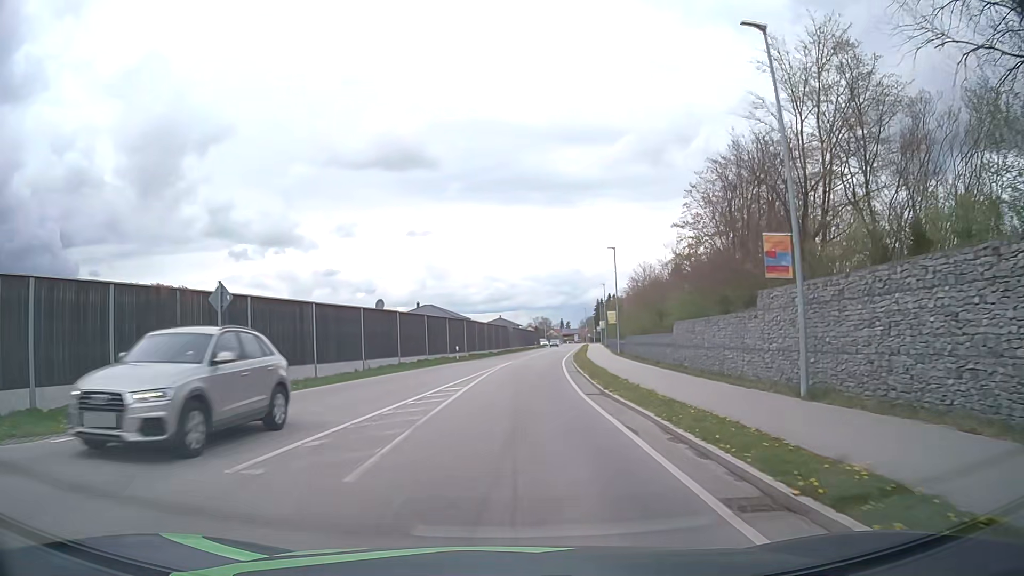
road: secondary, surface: asphalt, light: Day
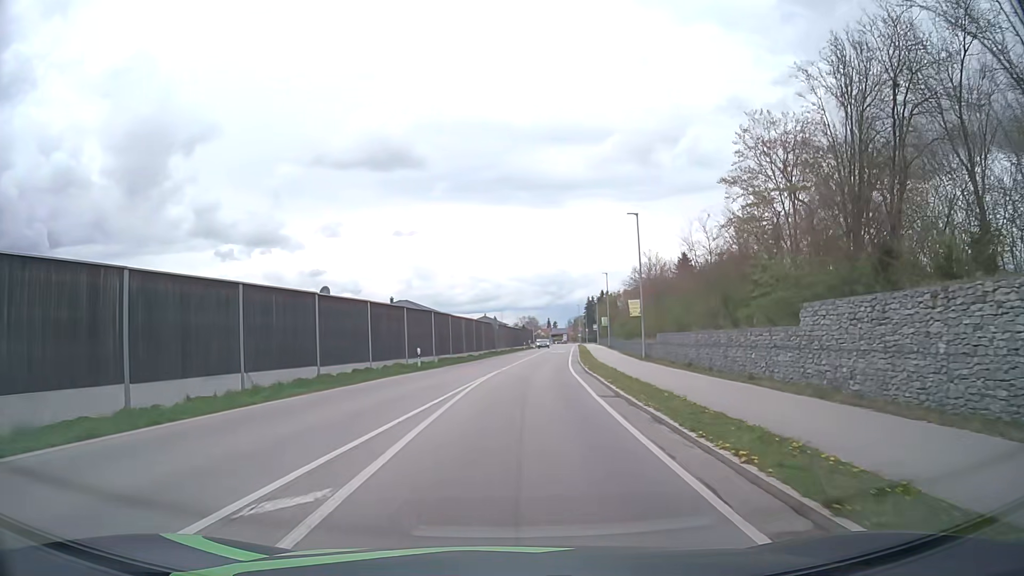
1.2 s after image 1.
(0.0, +13.9) m; +1°
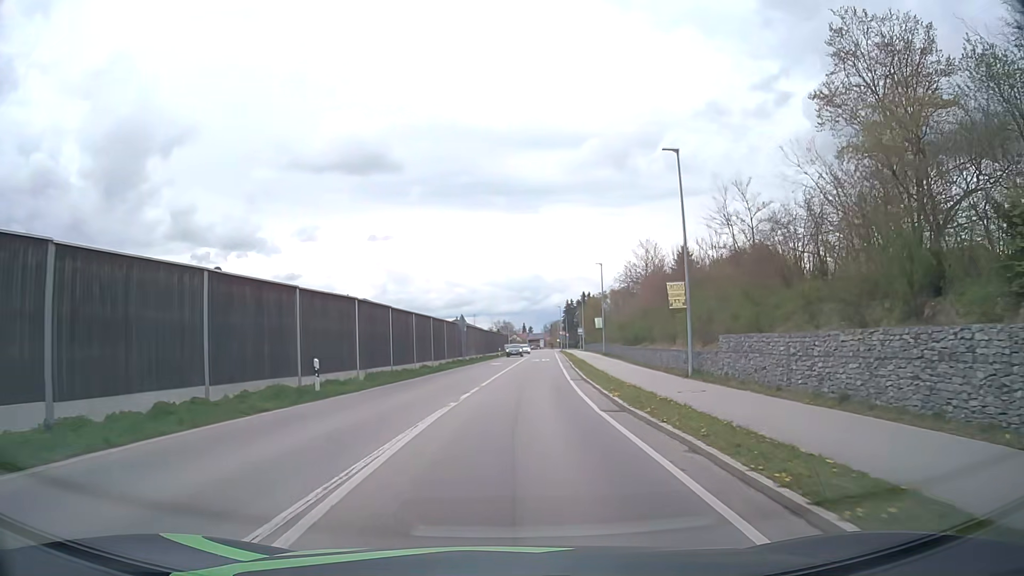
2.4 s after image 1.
(+0.2, +13.9) m; +2°
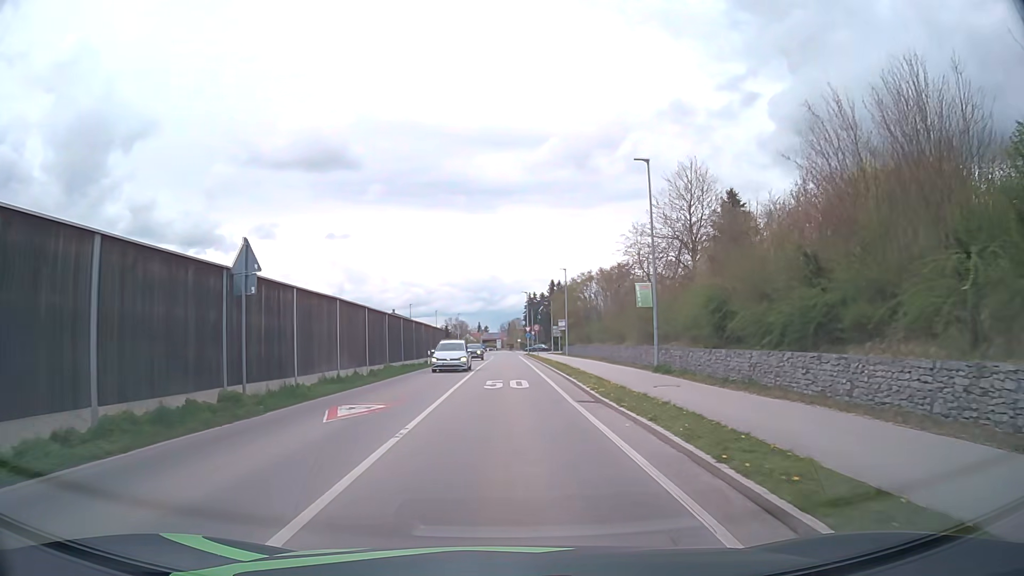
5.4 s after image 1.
(+1.4, +35.0) m; +4°
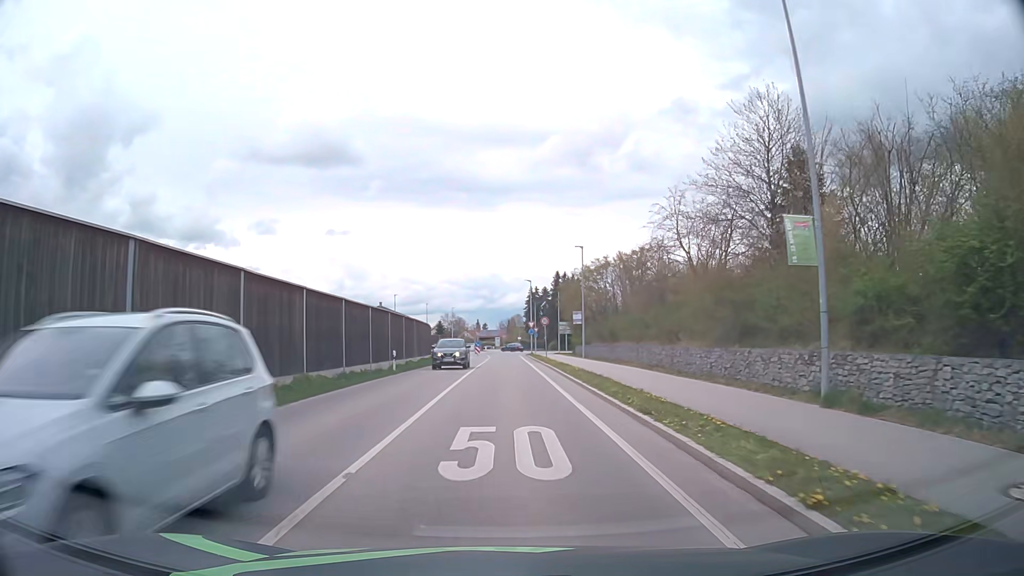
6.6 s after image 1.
(0.0, +14.0) m; 0°
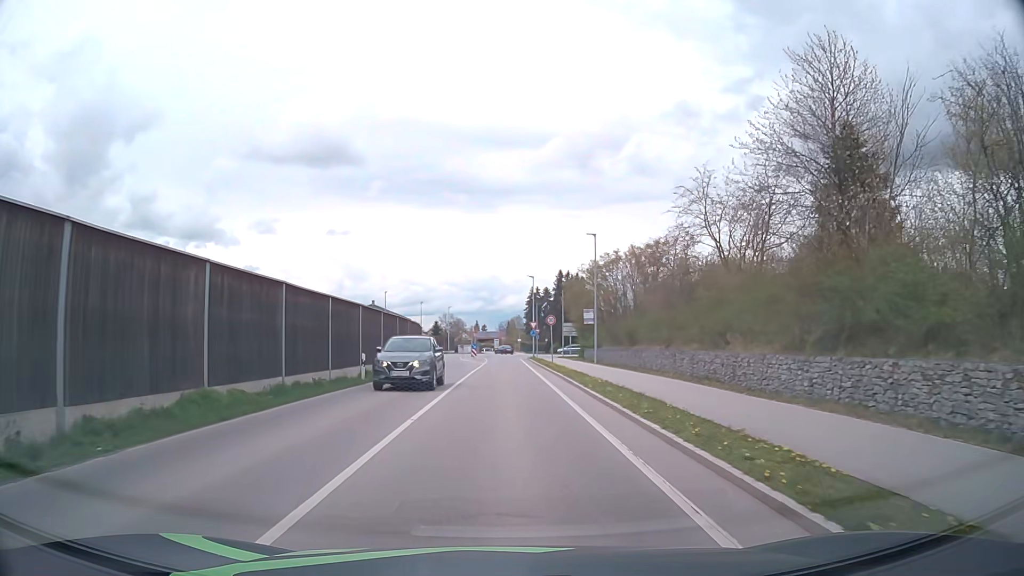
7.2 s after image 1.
(0.0, +6.9) m; 0°
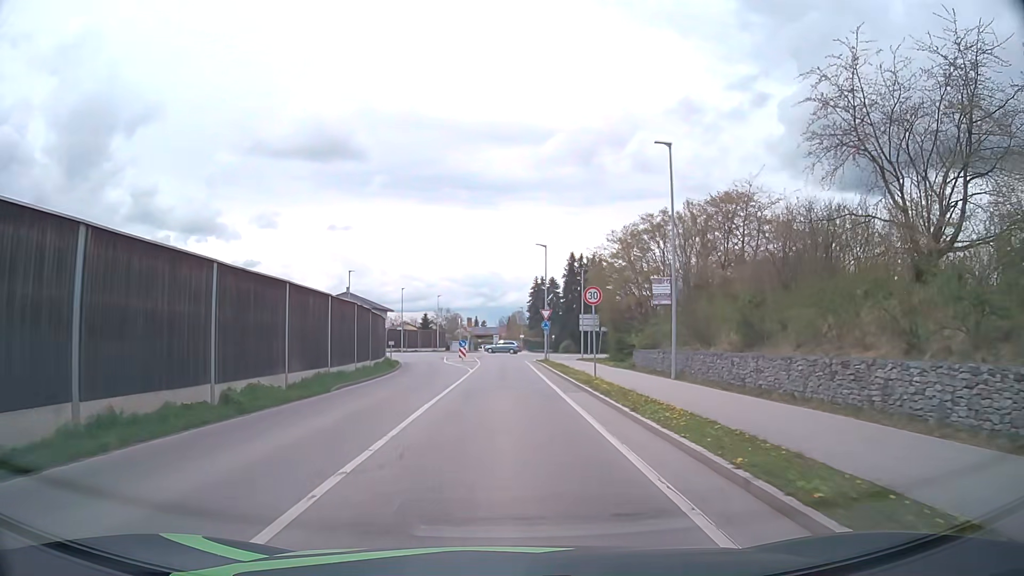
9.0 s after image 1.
(0.0, +19.5) m; 0°
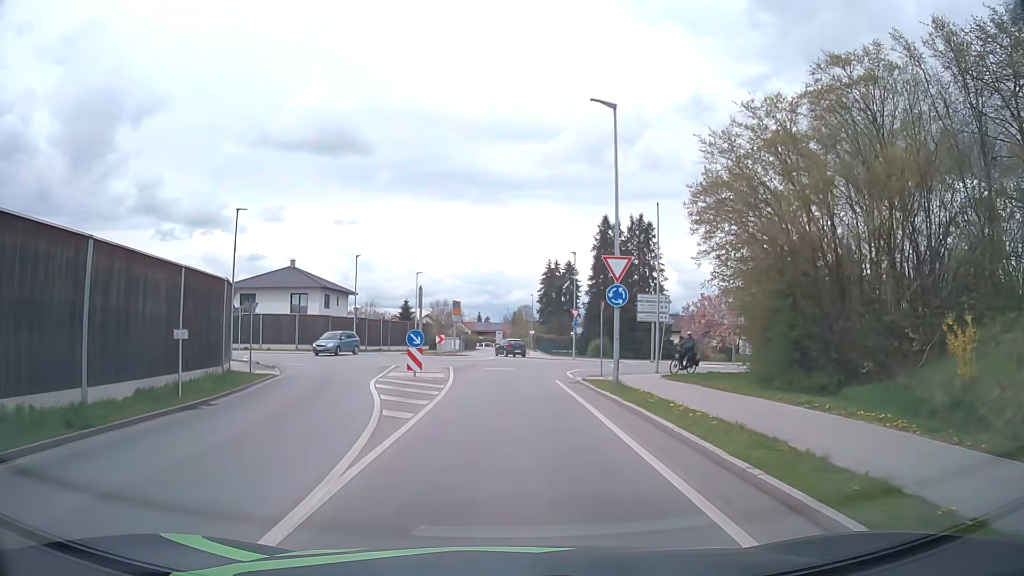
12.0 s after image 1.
(0.0, +28.3) m; 0°
(0, +10) (0, +20) (0, +30) (+1, +40) (0, +50) (0, +60) (0, +70) (0, +80) (0, +90) (0, +100) m
